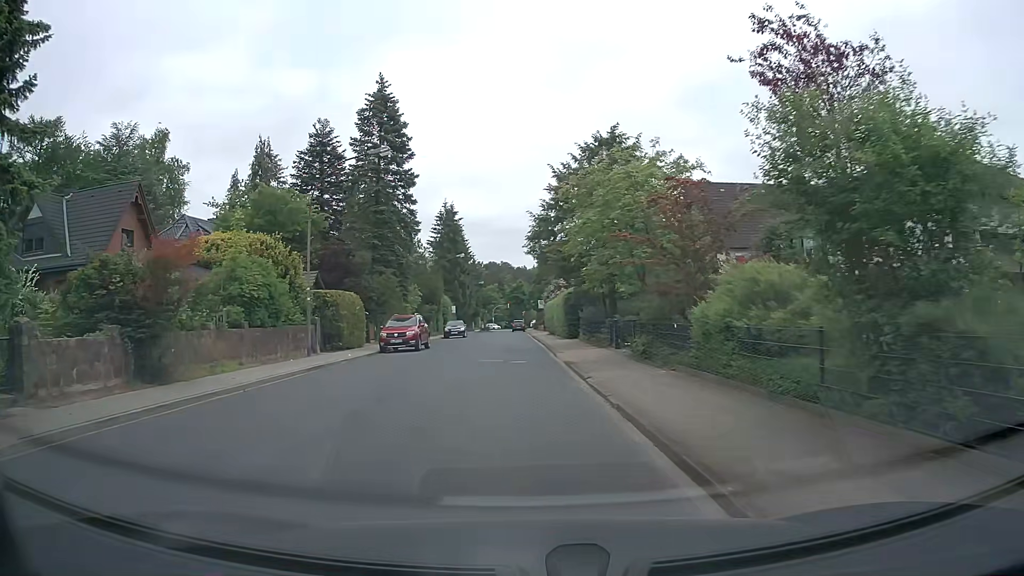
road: unclassified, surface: asphalt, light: Day
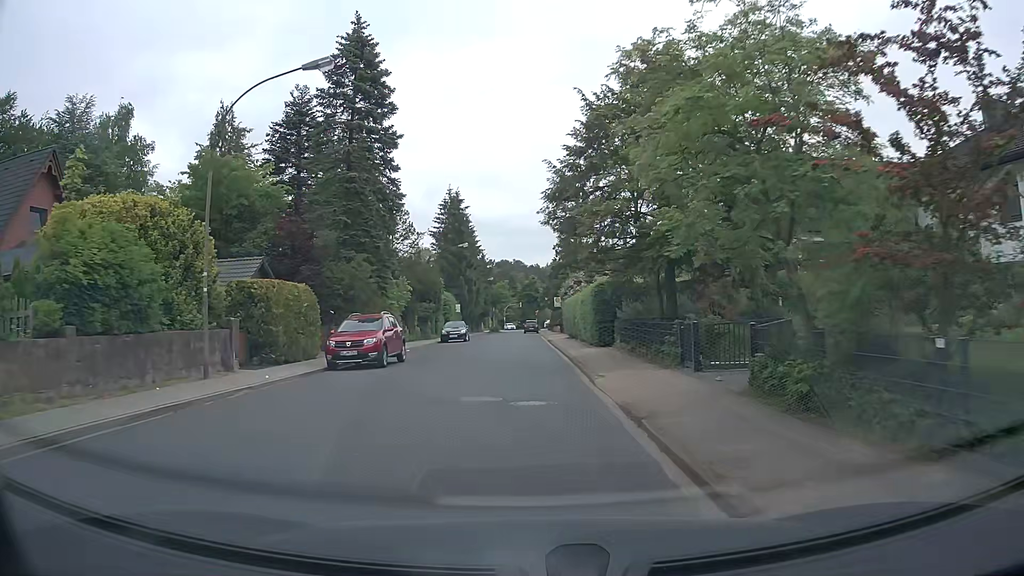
(0.0, +9.5) m; -1°
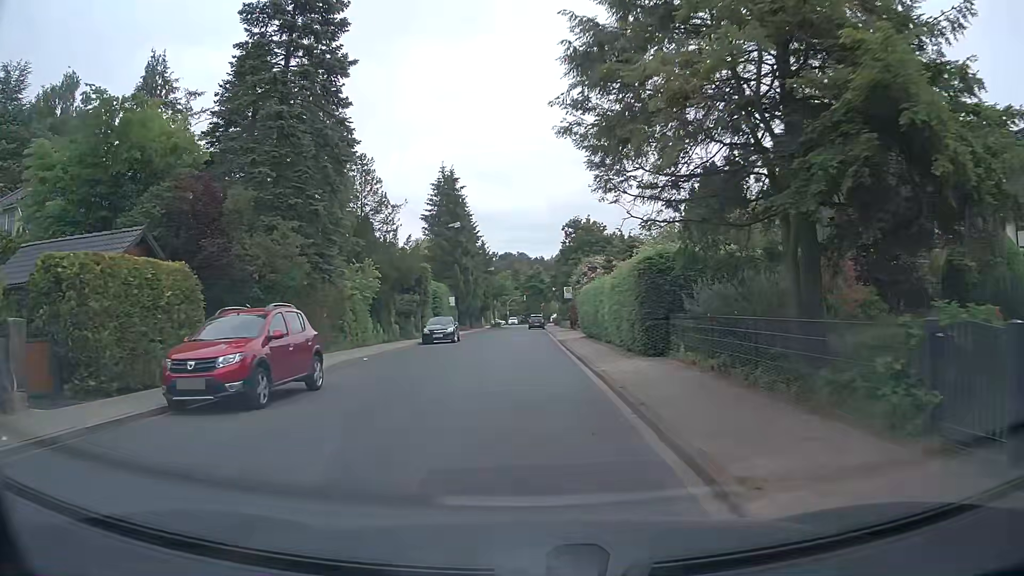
(+0.1, +9.5) m; 0°
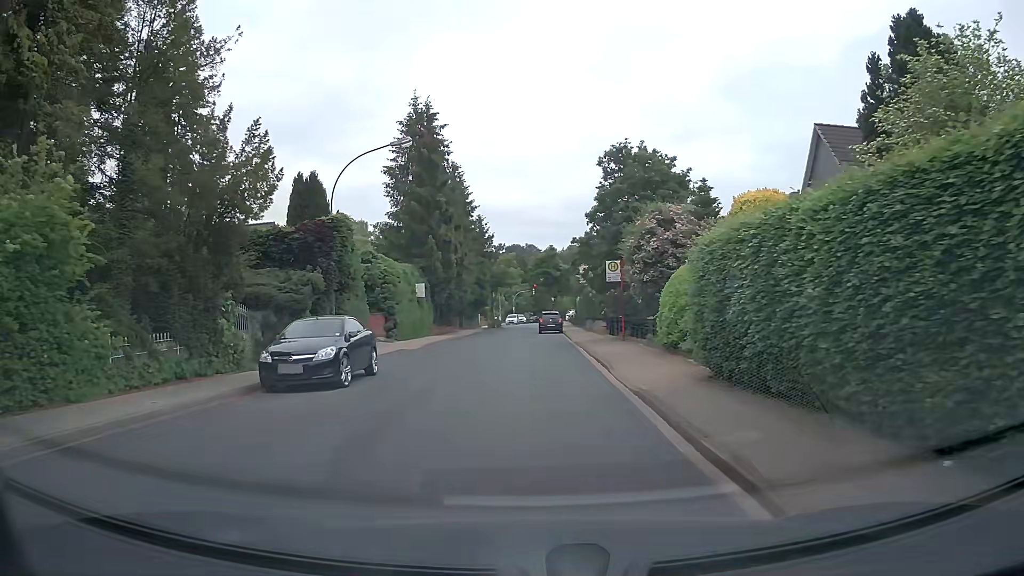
(+0.1, +22.4) m; 0°
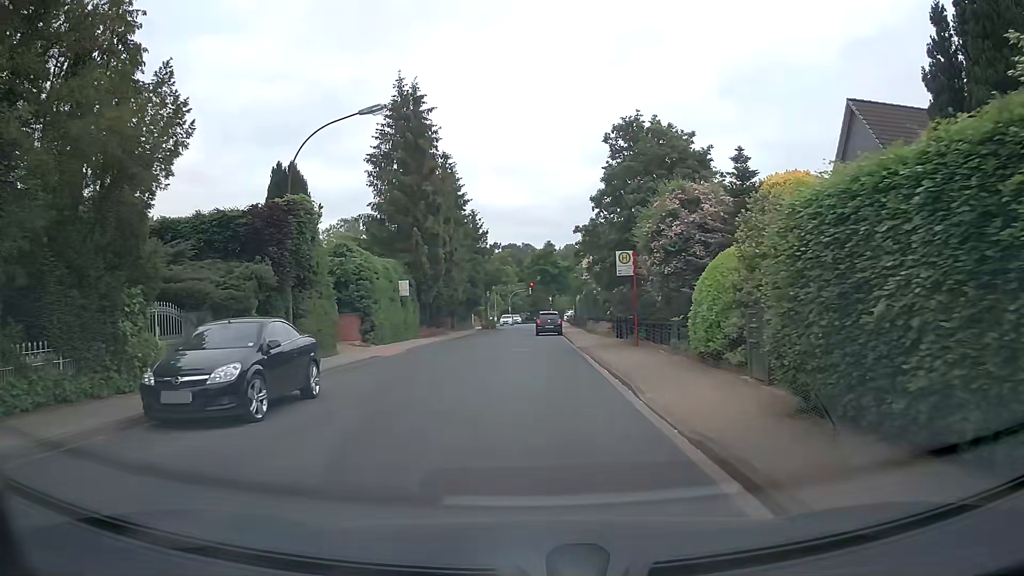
(0.0, +4.2) m; 0°
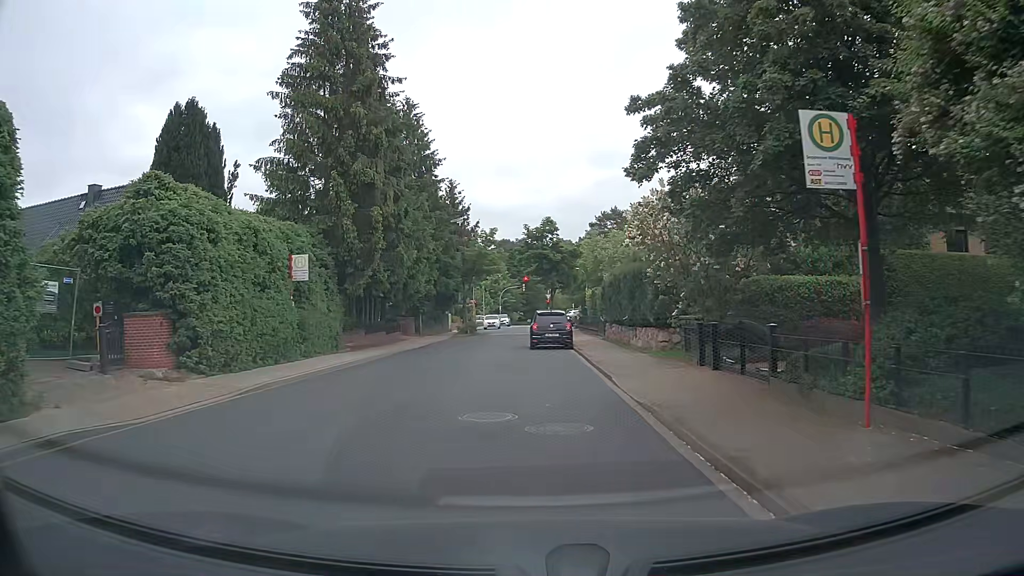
(+0.2, +16.1) m; +2°
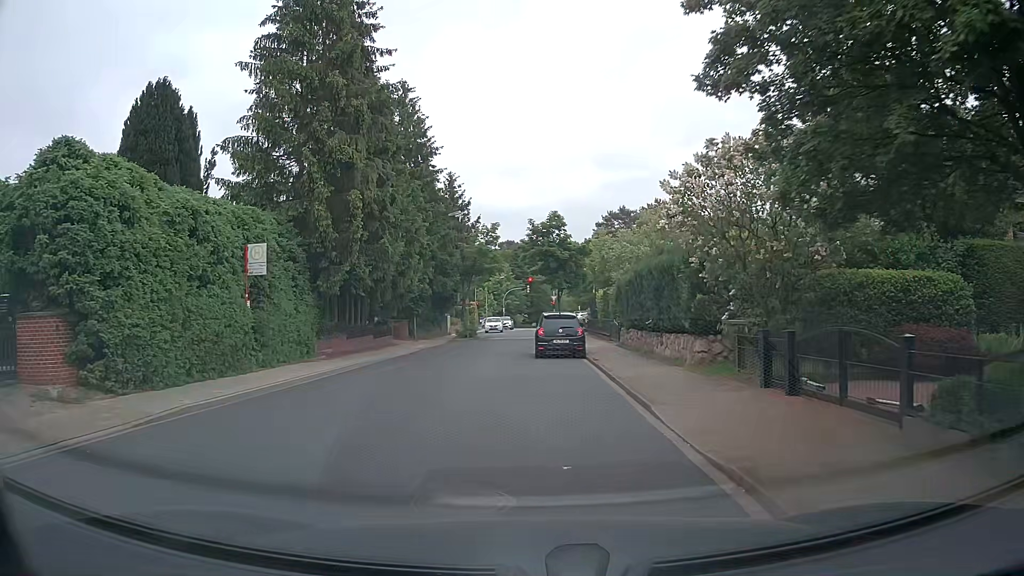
(-0.1, +3.9) m; -2°
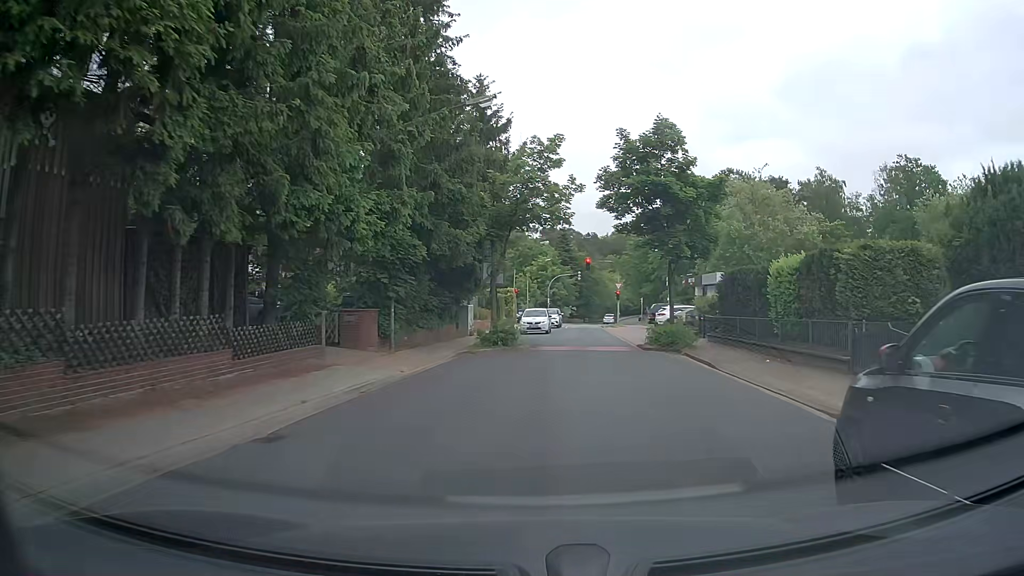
(-1.5, +20.9) m; -4°
(+1, +10) (+2, +20) (+3, +30) (+5, +40) (+5, +50) (+6, +60) (+7, +70) (+10, +79) (+12, +89) (+15, +99) m
